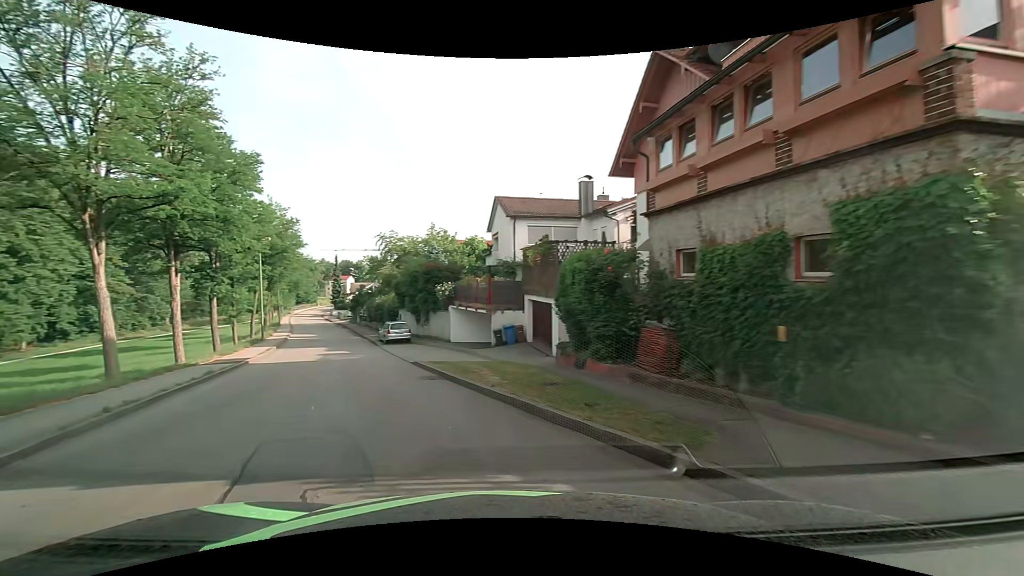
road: residential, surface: asphalt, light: Day
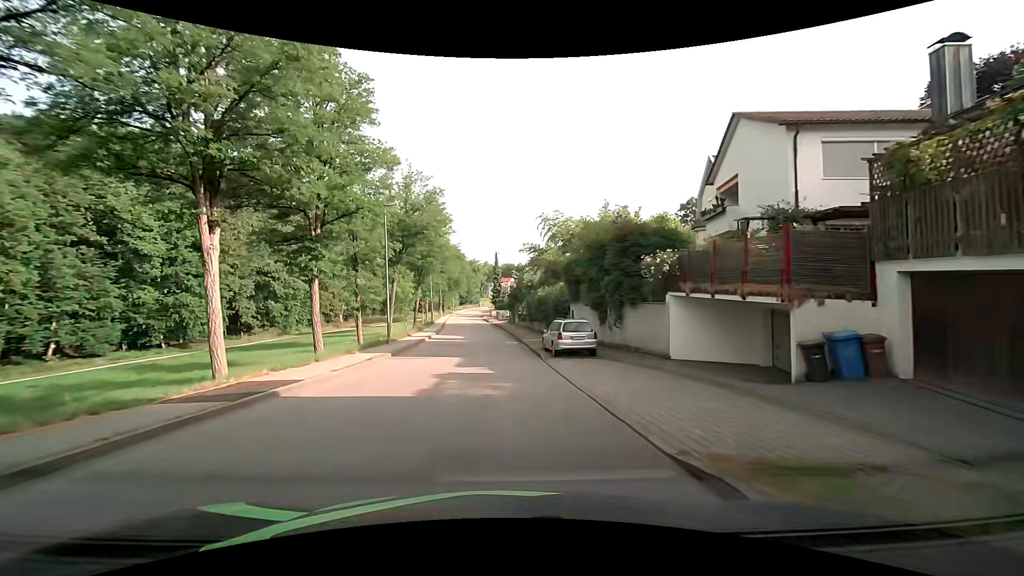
(-3.3, +14.2) m; -19°
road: unclassified
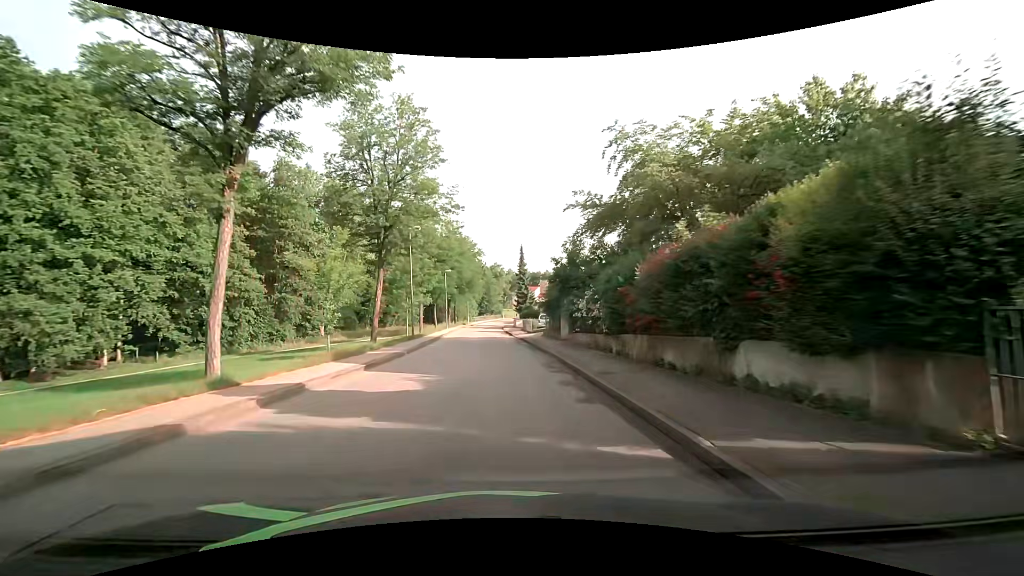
(-0.7, +26.1) m; -3°
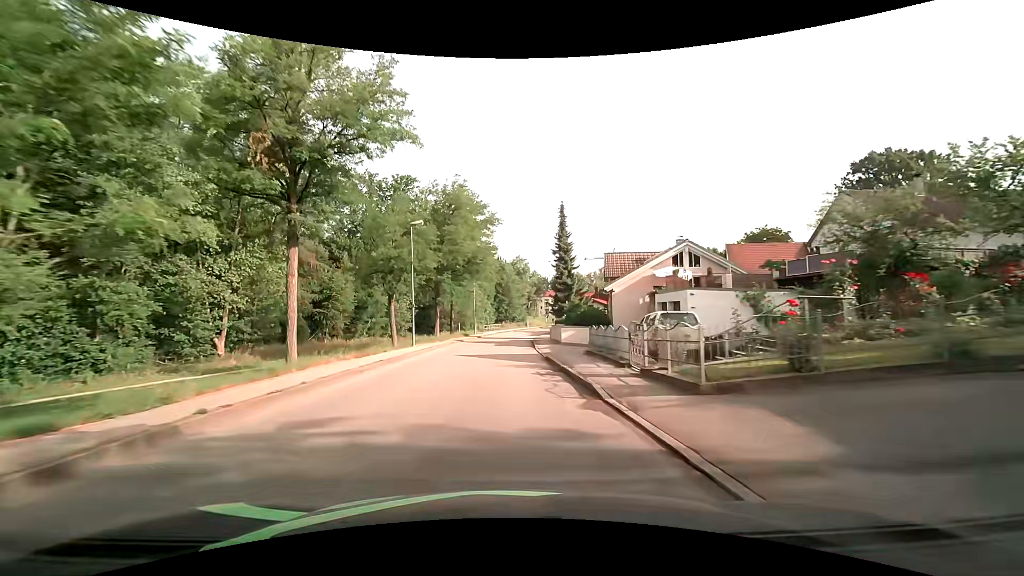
(-0.8, +36.4) m; -2°
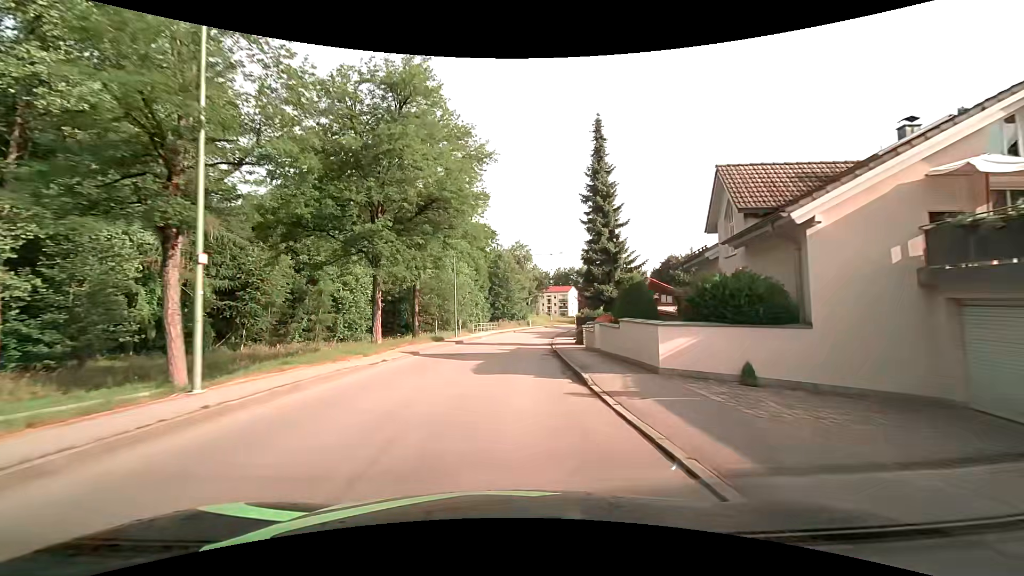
(-0.1, +21.8) m; 0°
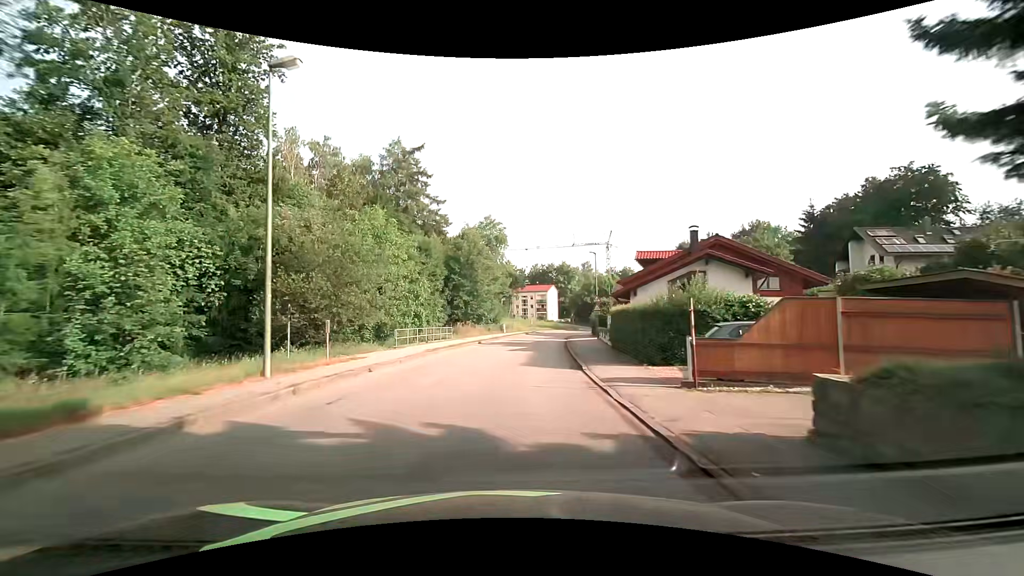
(+0.8, +29.0) m; +2°
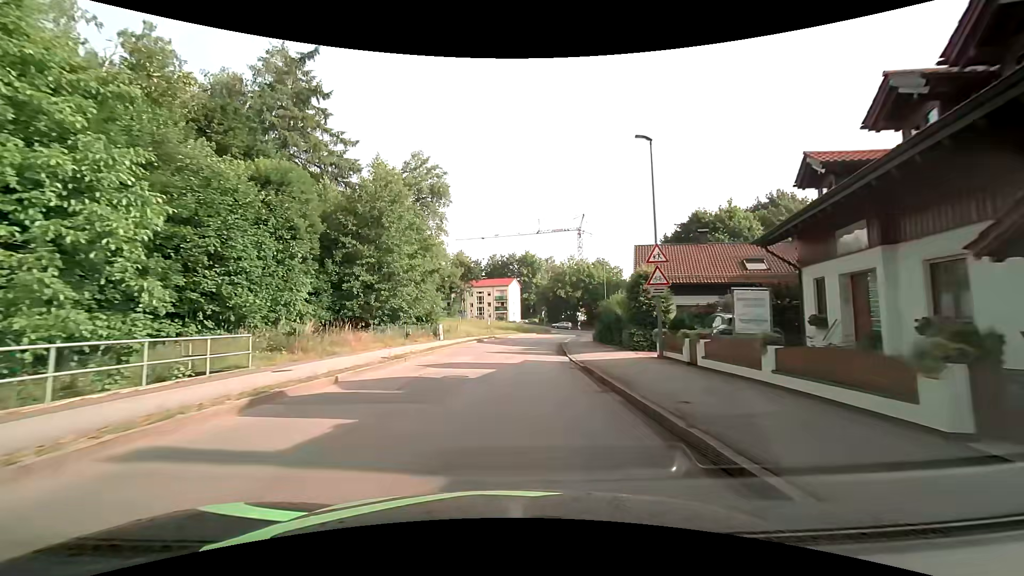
(+1.9, +29.3) m; +6°
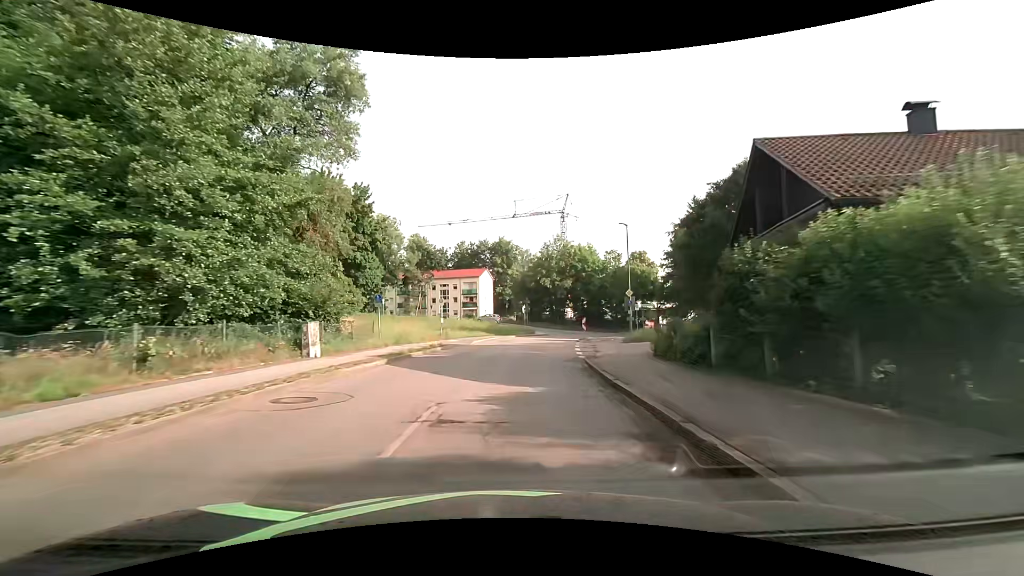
(+0.5, +22.1) m; +3°
(0, +10) (0, +20) (+1, +30) (+3, +40) (+6, +49) (+9, +59) (+14, +68) (+19, +76) (+26, +83) (+34, +89) m
